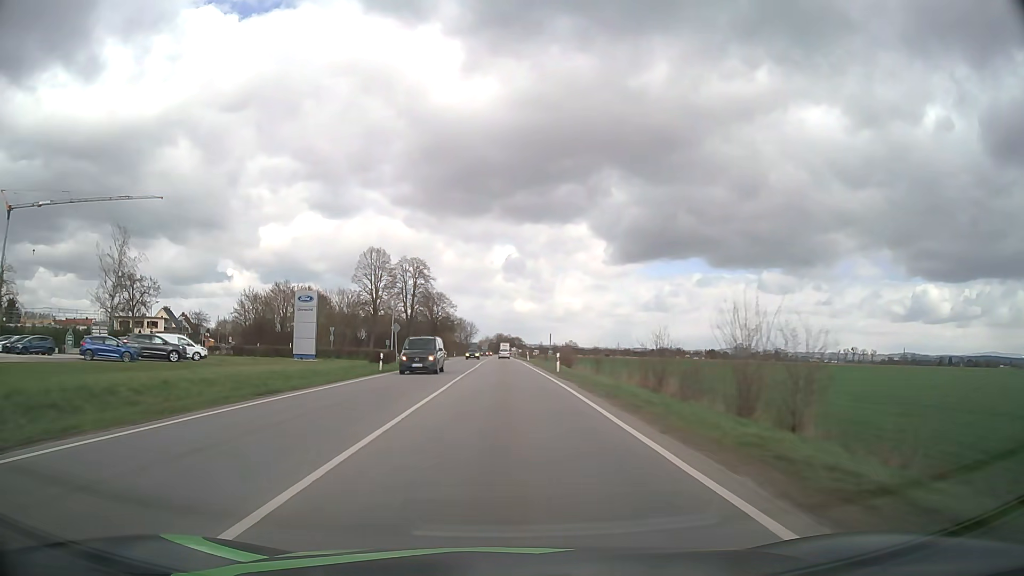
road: primary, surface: asphalt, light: Day
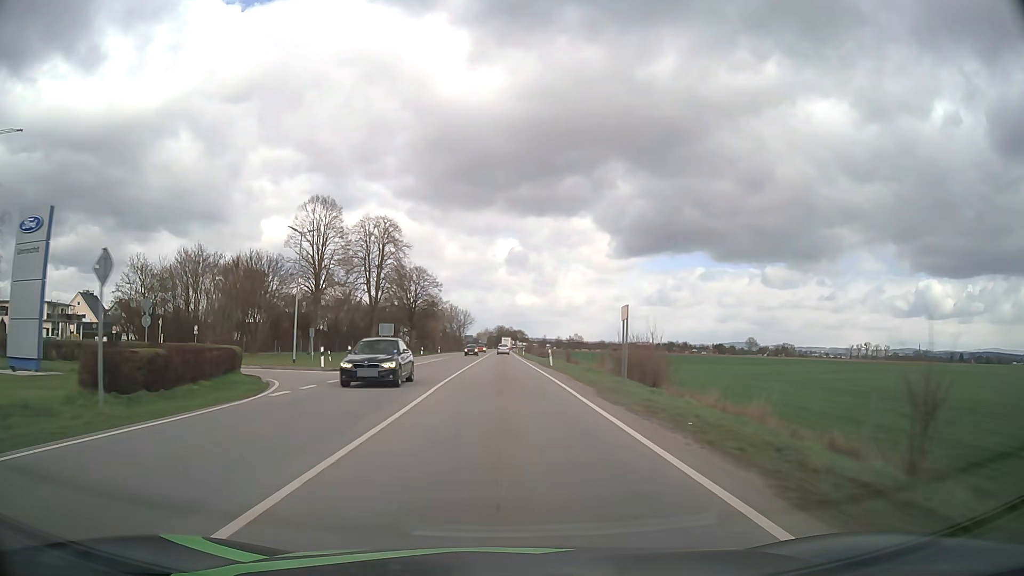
(0.0, +38.3) m; 0°
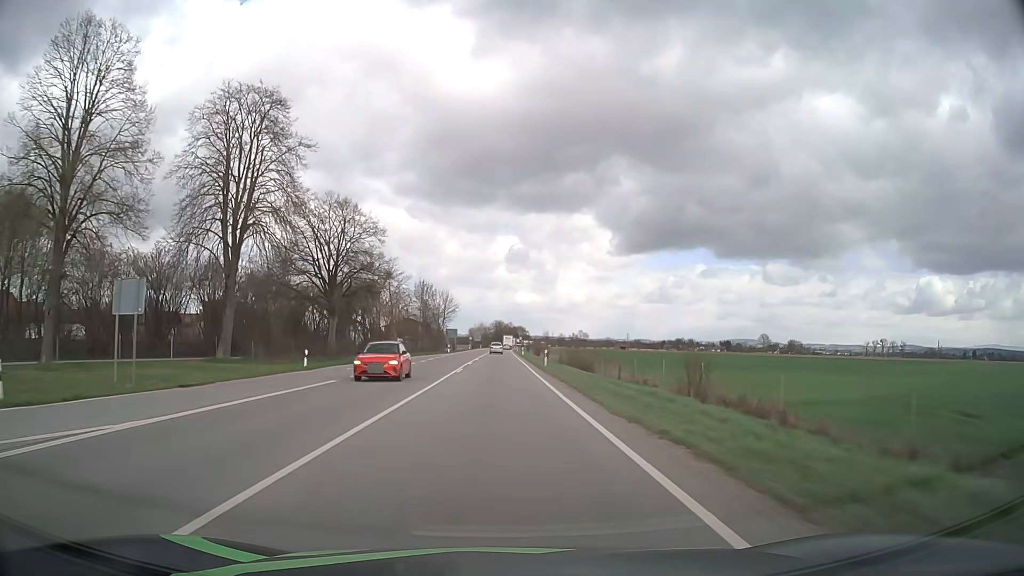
(0.0, +51.4) m; 0°
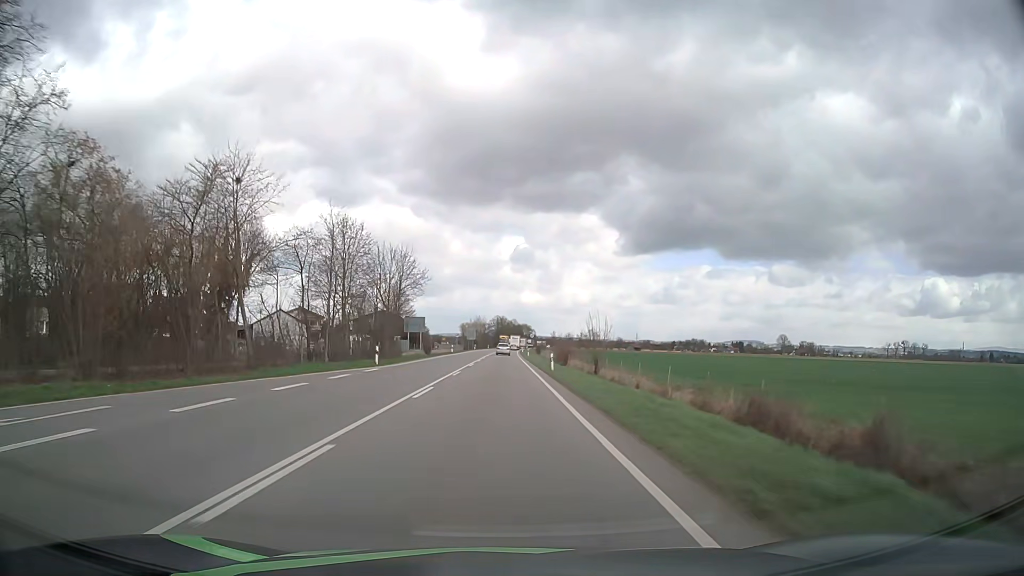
(-0.1, +51.9) m; 0°
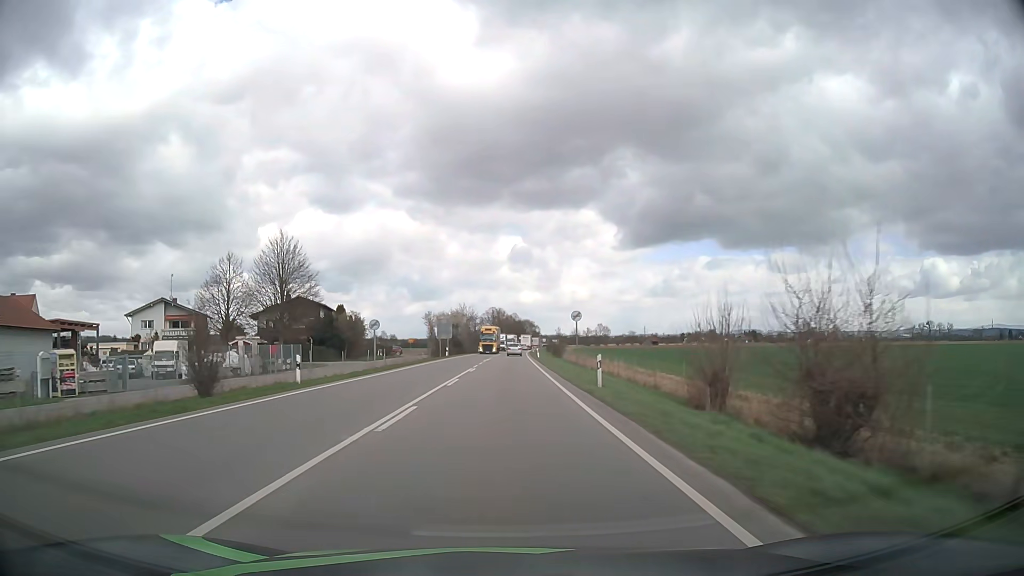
(0.0, +65.7) m; 0°
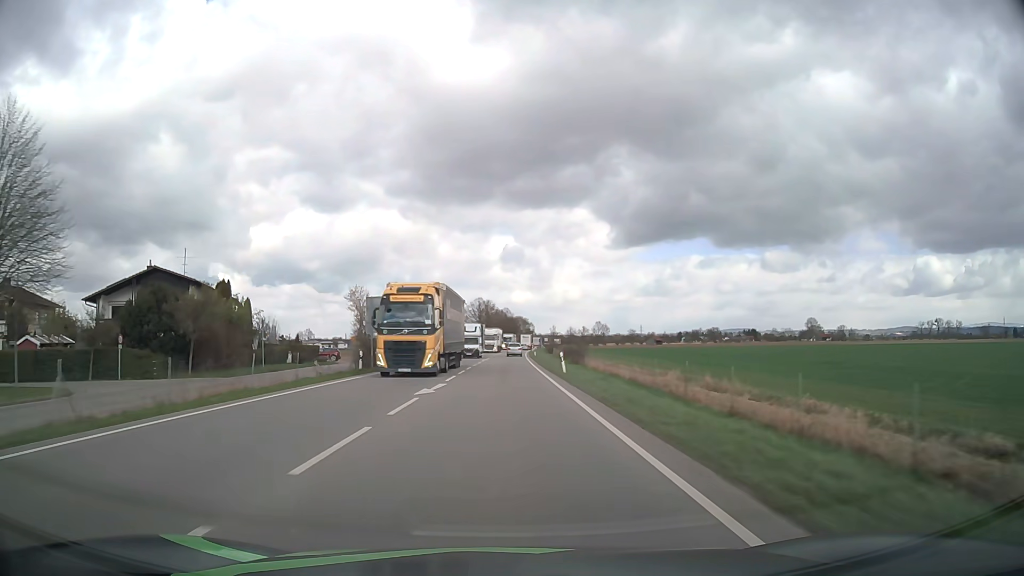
(+0.2, +39.8) m; +1°
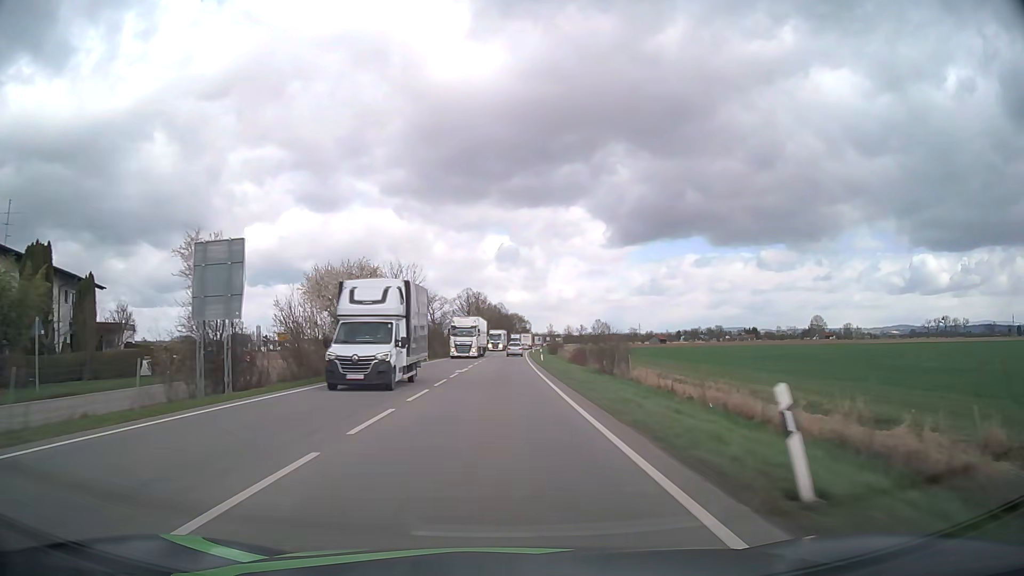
(+0.1, +26.7) m; +1°
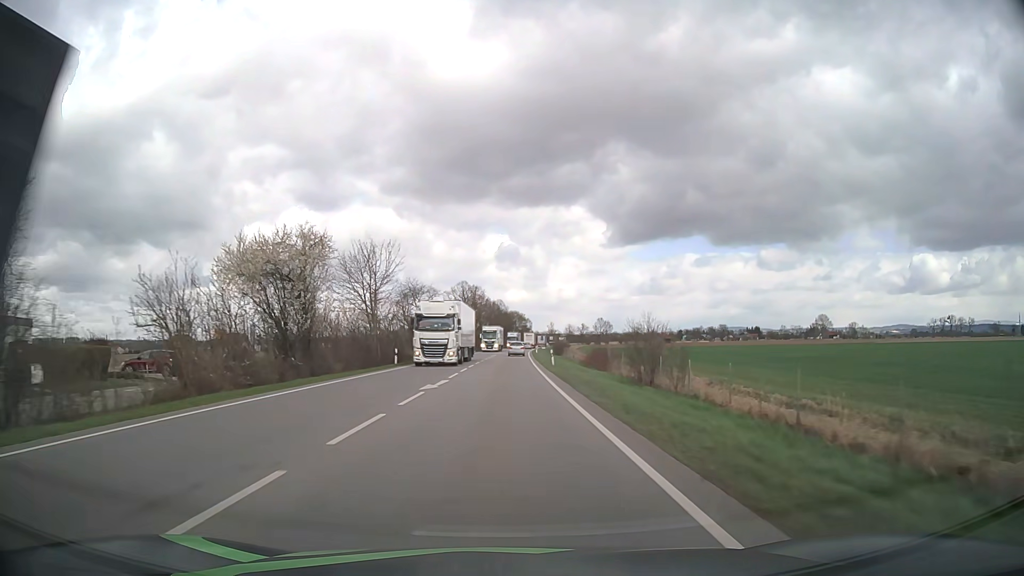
(0.0, +13.4) m; 0°
(0, +10) (0, +20) (0, +30) (0, +40) (0, +50) (0, +60) (+1, +70) (+1, +80) (+1, +90) (+2, +100) m
